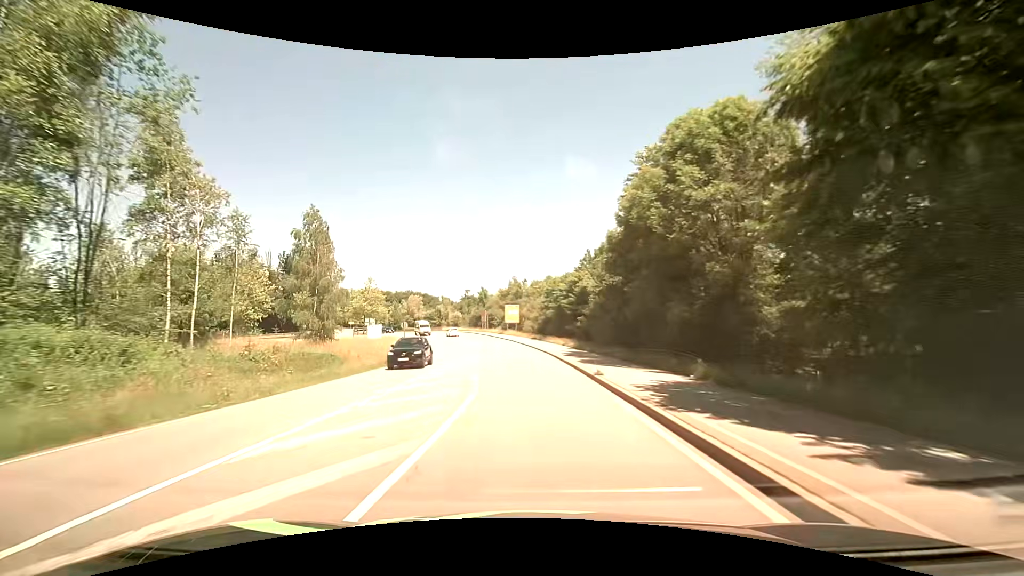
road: secondary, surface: asphalt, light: Day
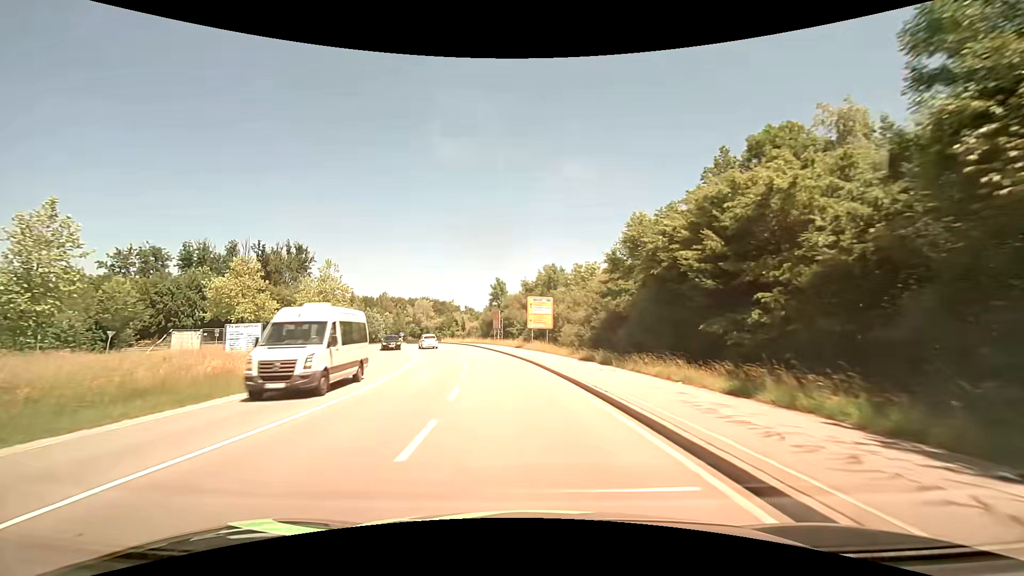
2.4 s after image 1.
(-1.1, +37.8) m; -4°
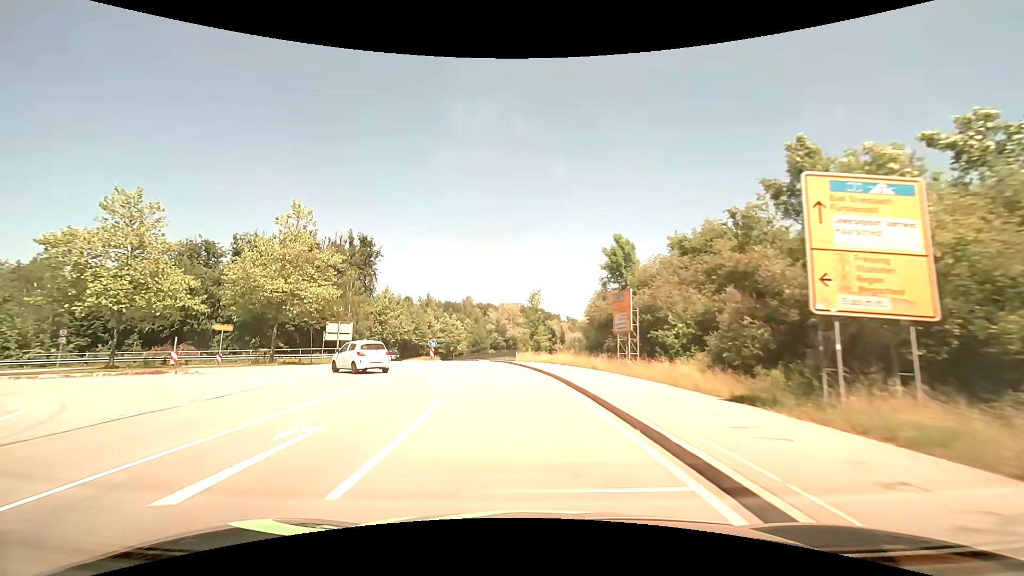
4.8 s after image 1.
(-3.4, +37.6) m; -12°
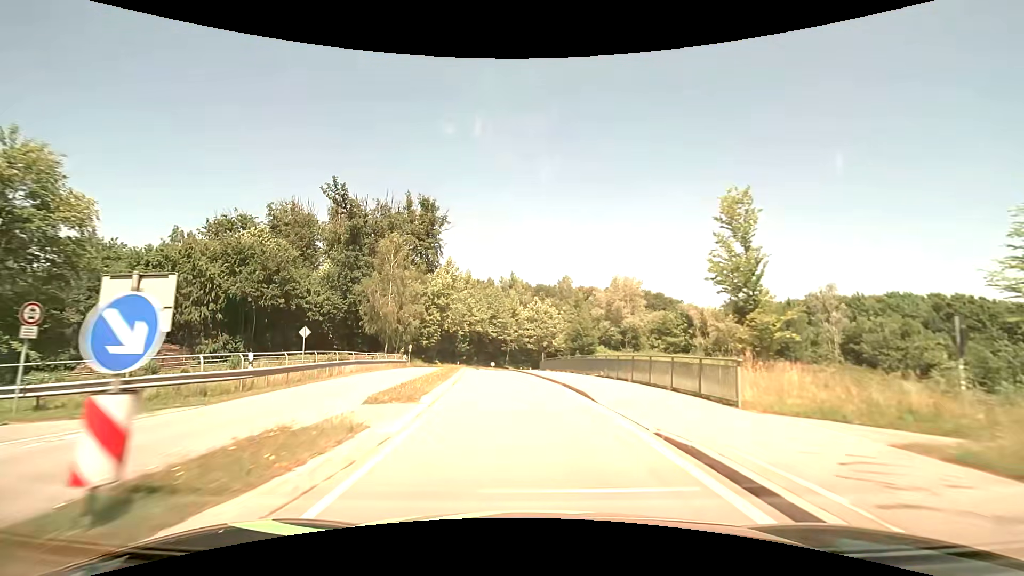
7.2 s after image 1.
(-3.8, +35.8) m; -12°
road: primary_link
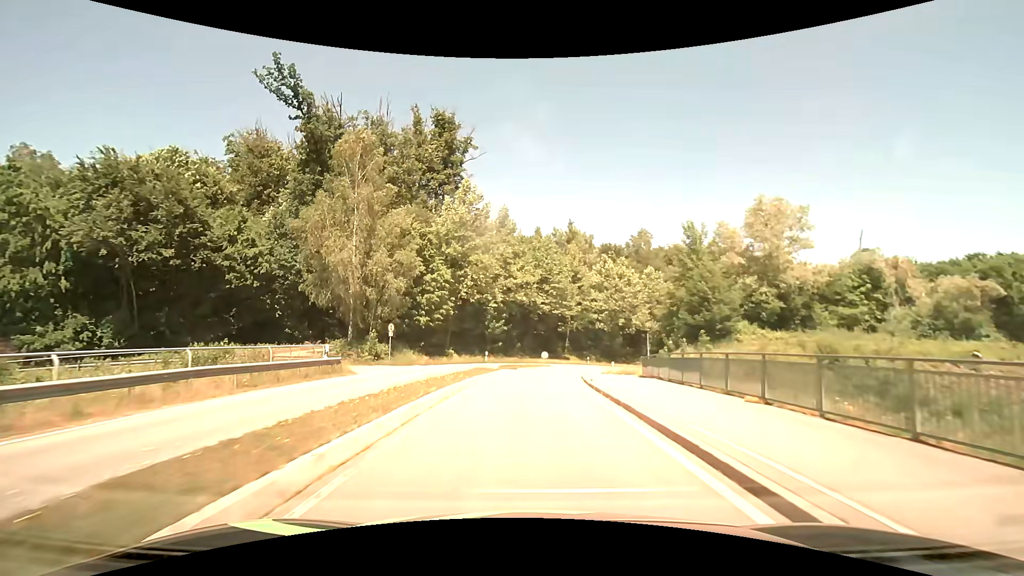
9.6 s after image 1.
(-2.2, +32.3) m; -6°
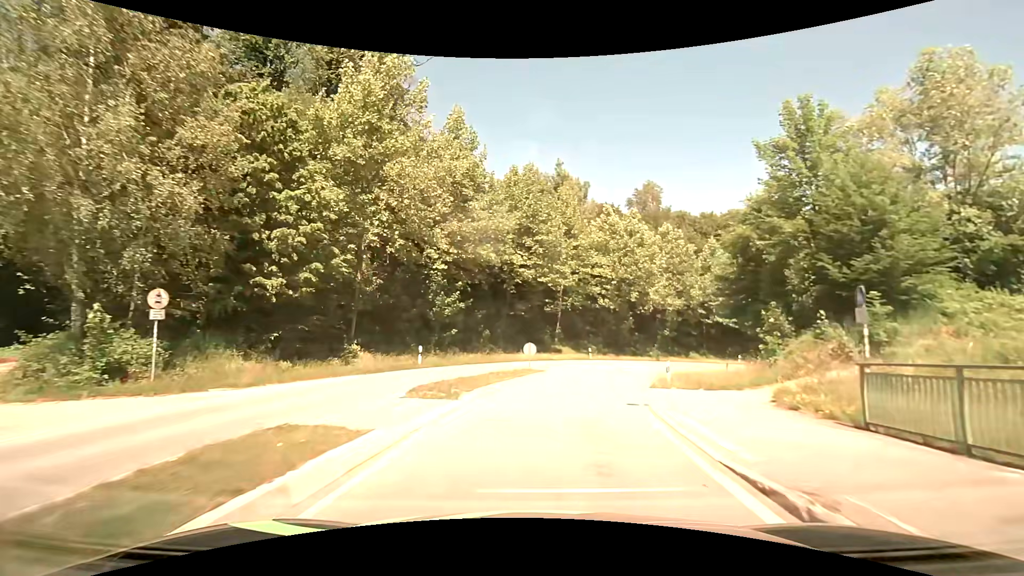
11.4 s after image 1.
(+0.1, +21.3) m; +2°
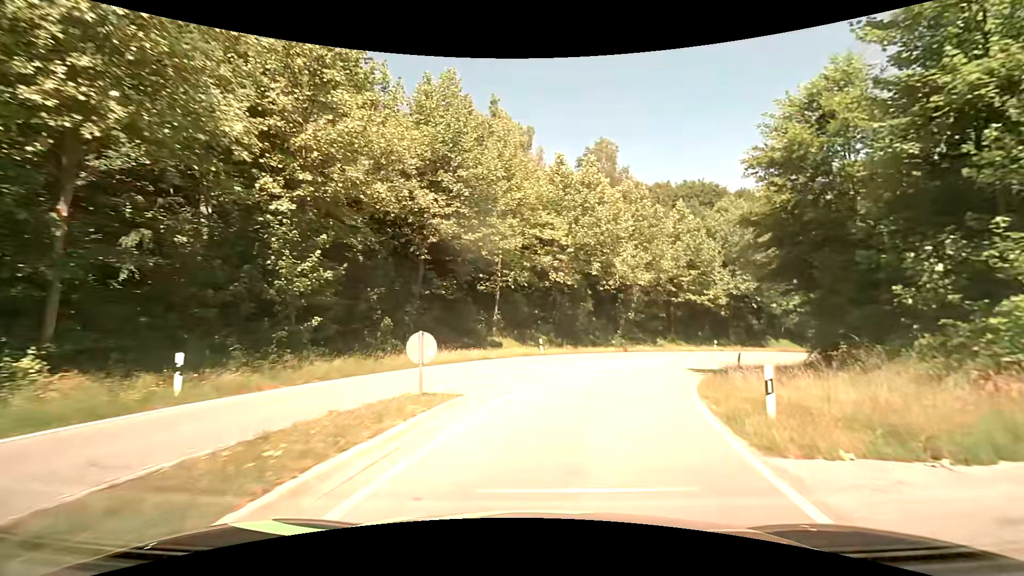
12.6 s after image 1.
(+0.7, +13.0) m; +6°
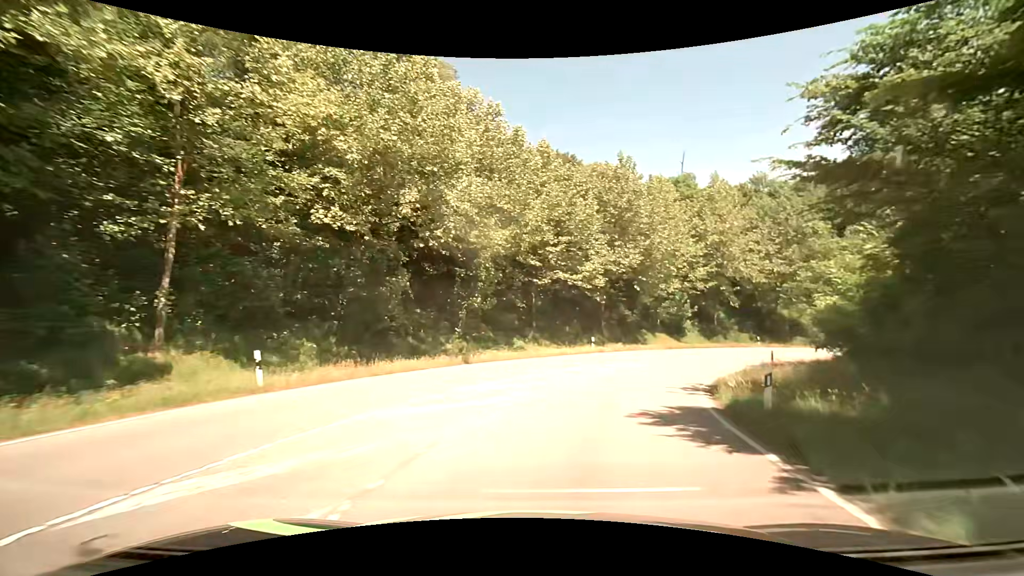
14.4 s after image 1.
(+2.9, +18.4) m; +18°
(+1, +10) (+3, +20) (+8, +29) (+14, +36) (+22, +43) (+30, +48) (+40, +51) (+50, +53) (+60, +52) (+69, +50) m
